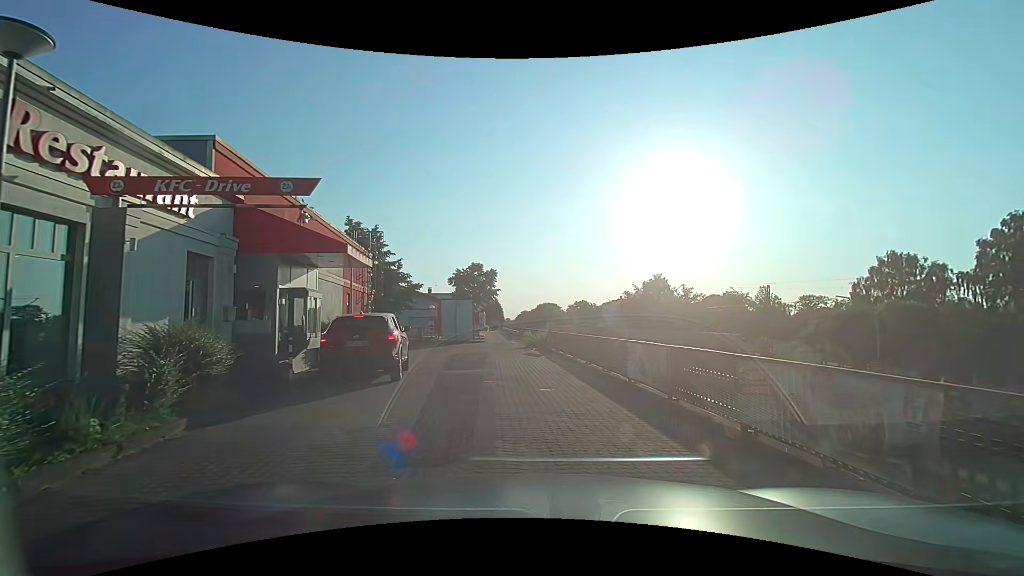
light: Day
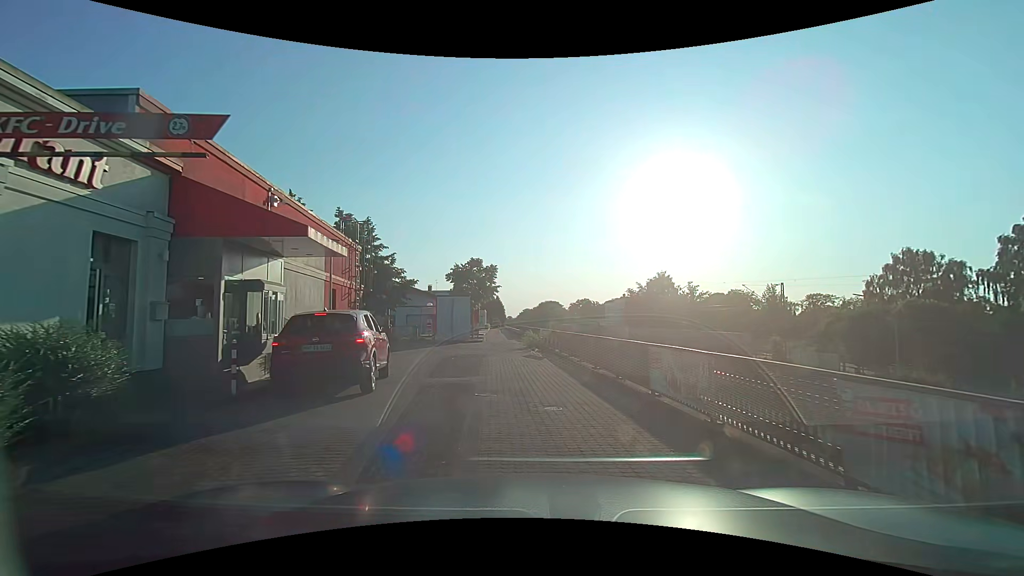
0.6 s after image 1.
(0.0, +2.2) m; -2°
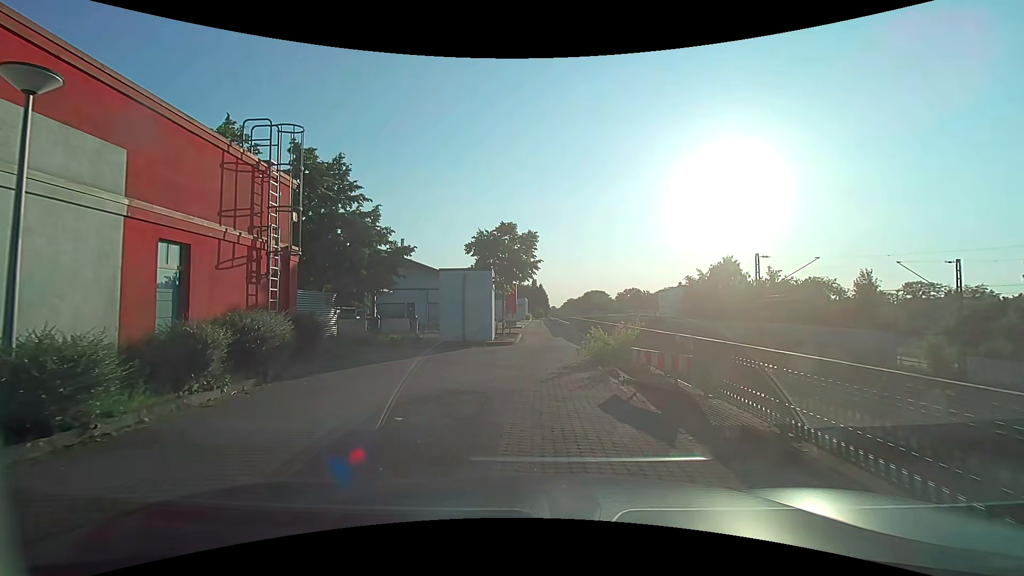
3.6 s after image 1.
(-0.2, +11.9) m; -3°
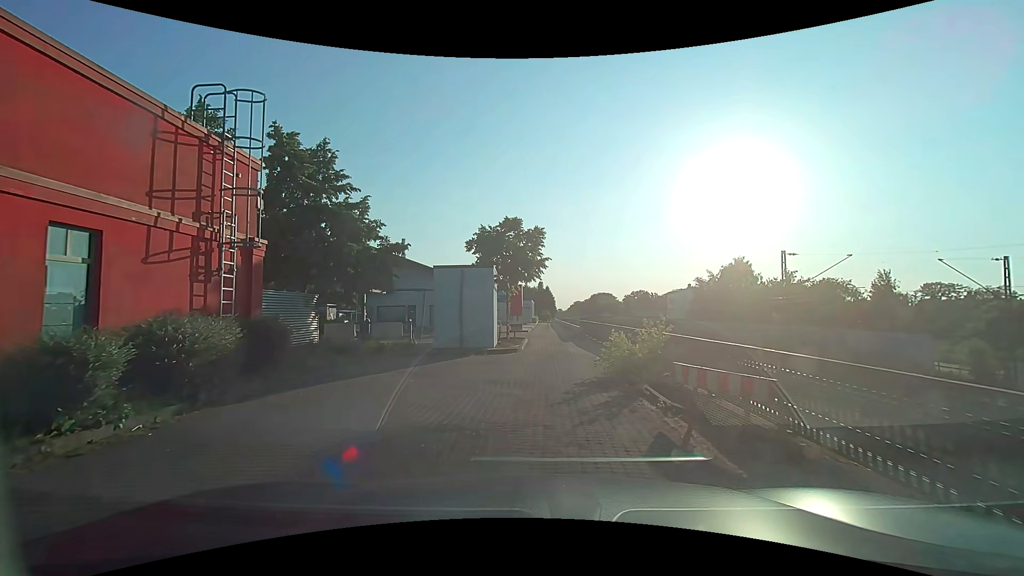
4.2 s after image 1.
(0.0, +2.3) m; -1°
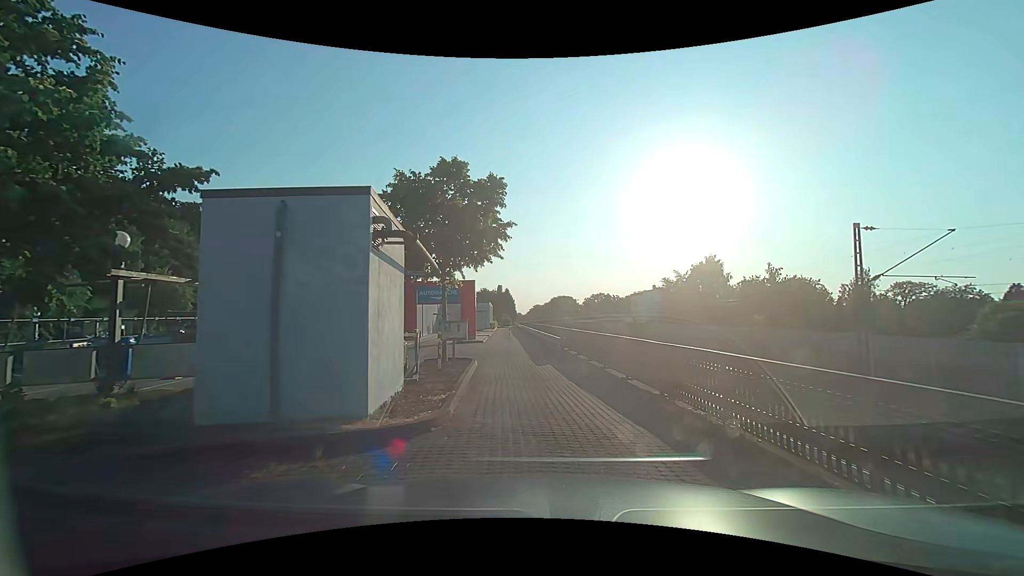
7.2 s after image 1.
(0.0, +10.6) m; +5°
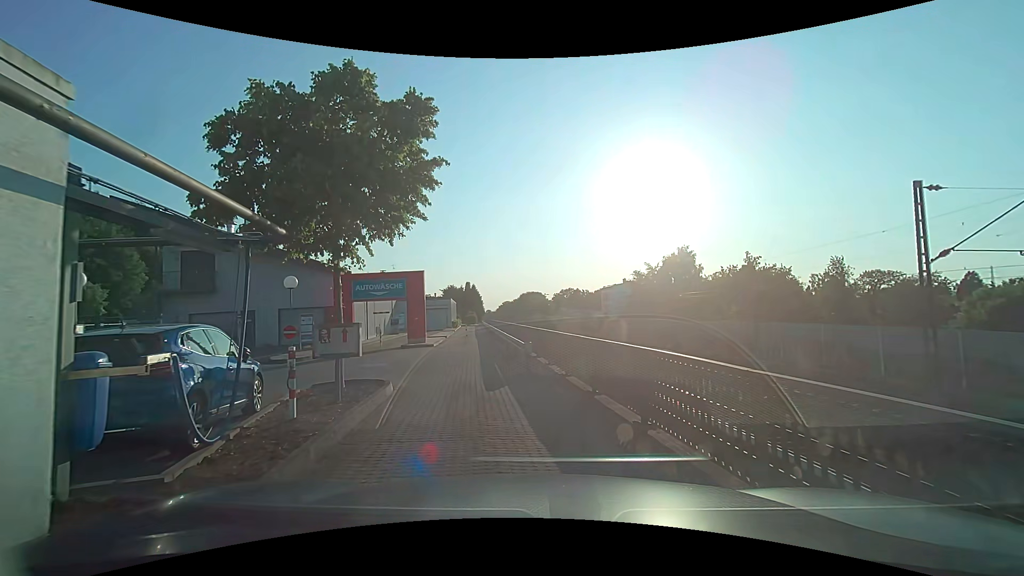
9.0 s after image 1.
(+0.2, +5.8) m; +2°
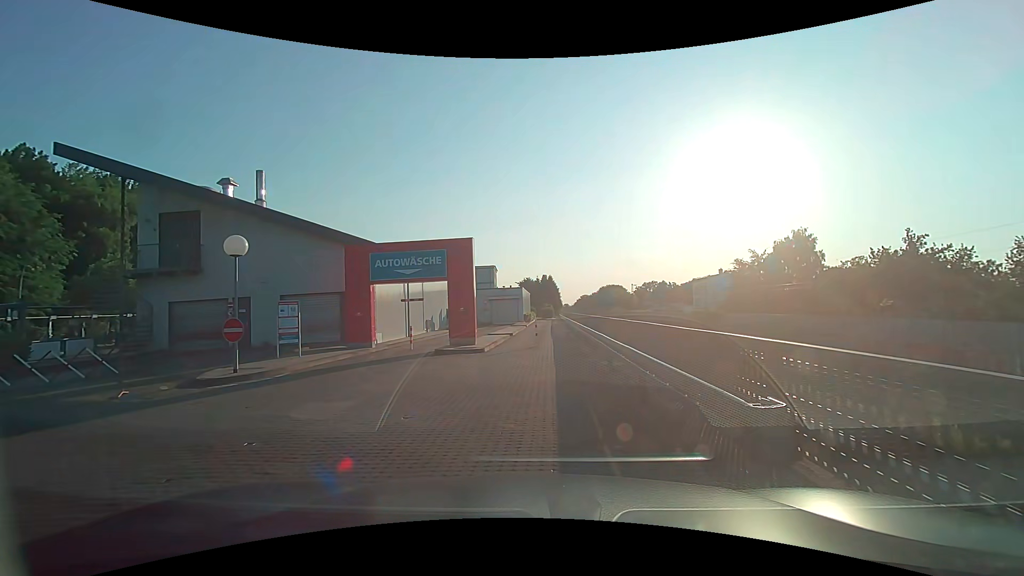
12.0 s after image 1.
(-0.6, +9.8) m; -8°
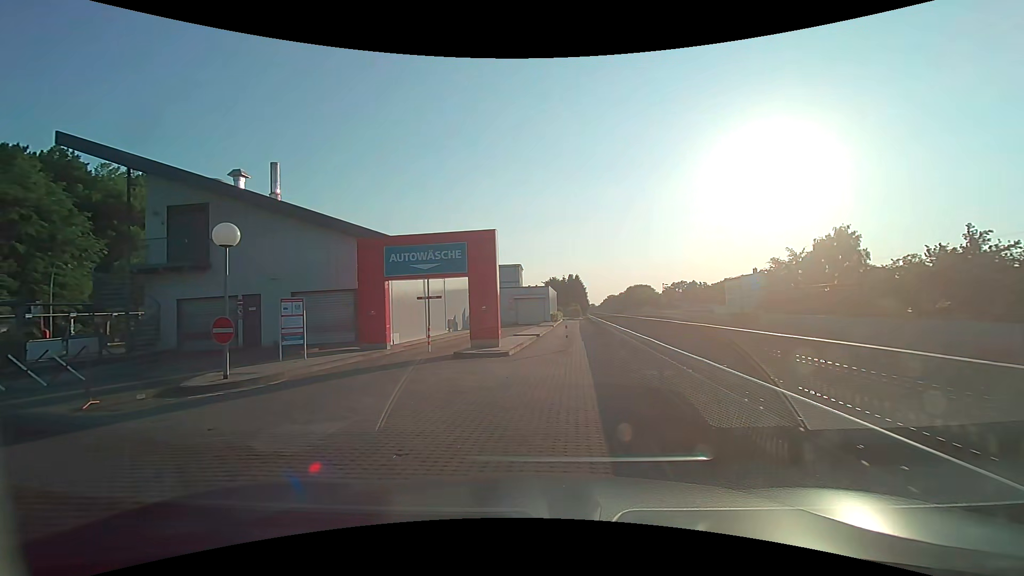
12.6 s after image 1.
(0.0, +1.8) m; -5°
